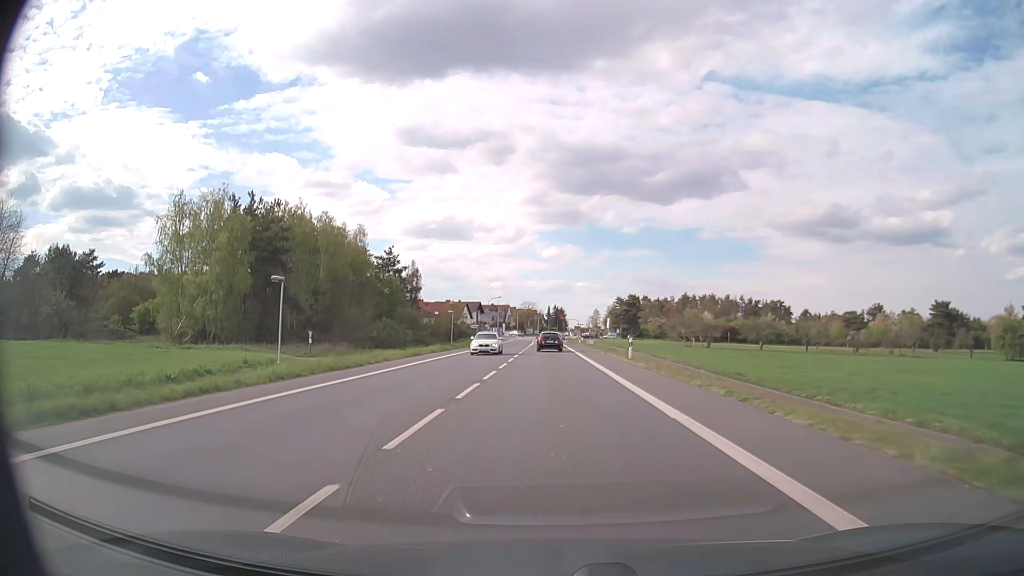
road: primary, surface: asphalt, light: Day
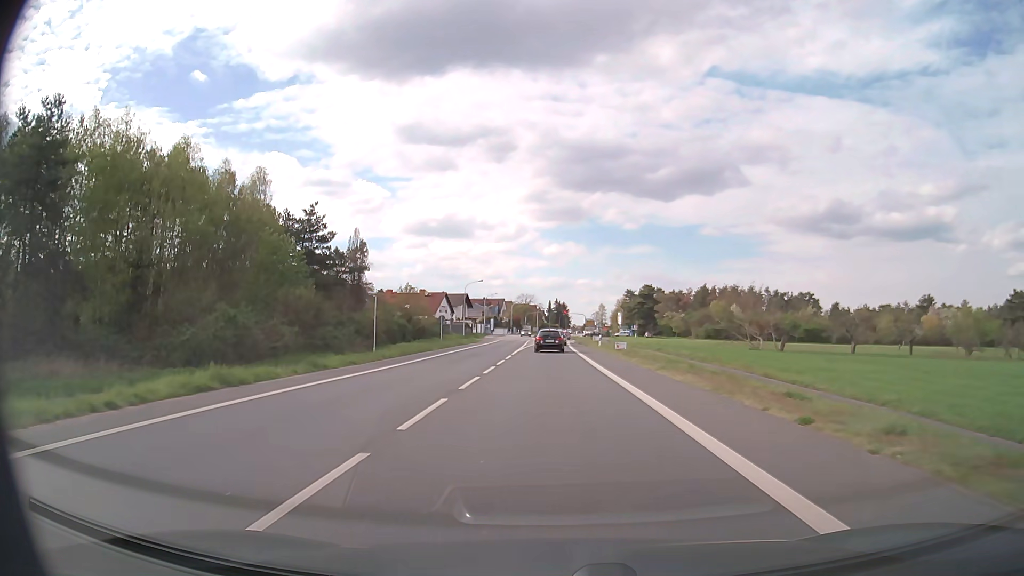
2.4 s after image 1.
(-0.2, +34.5) m; 0°
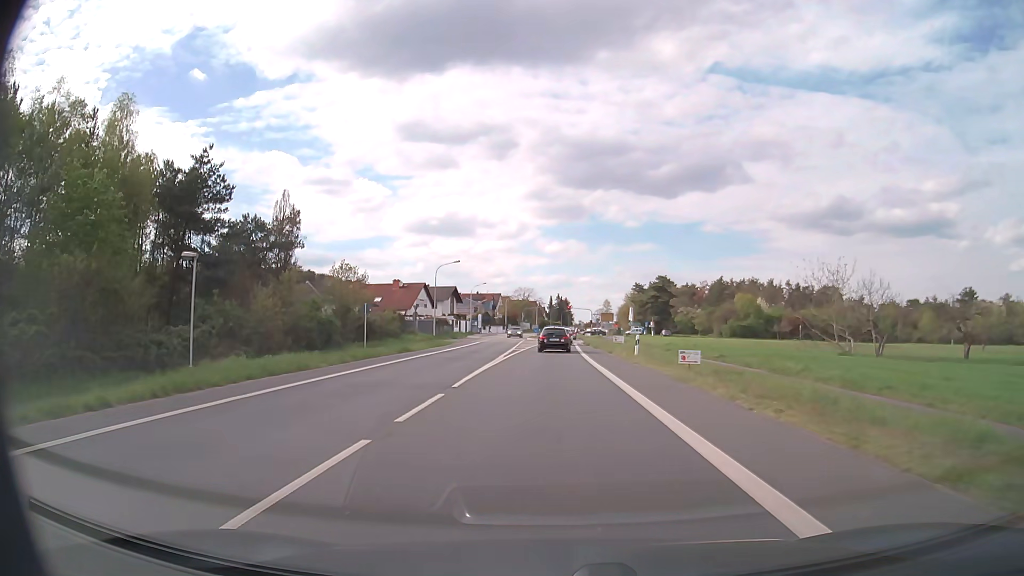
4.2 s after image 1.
(0.0, +23.0) m; 0°
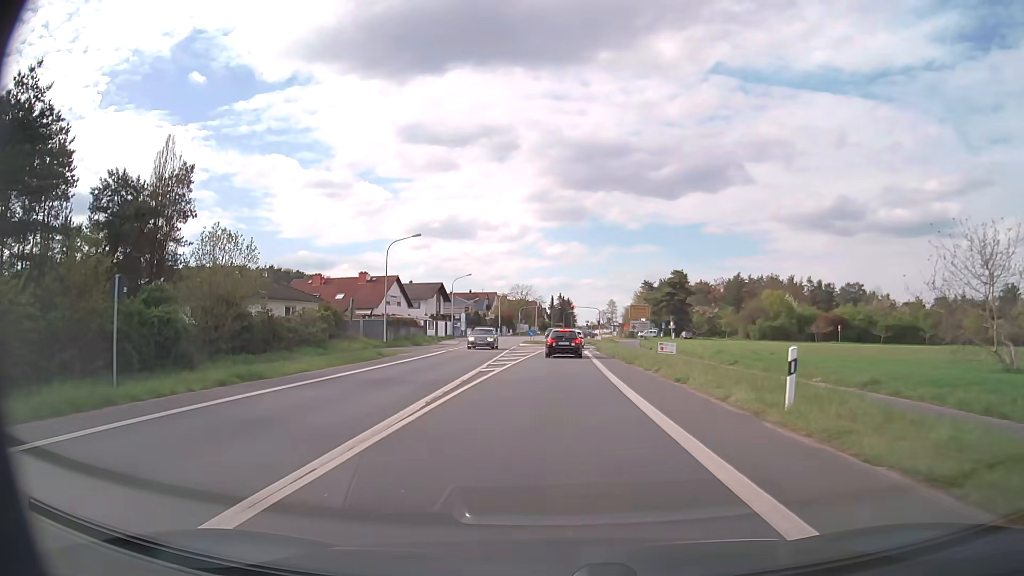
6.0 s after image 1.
(0.0, +20.1) m; 0°
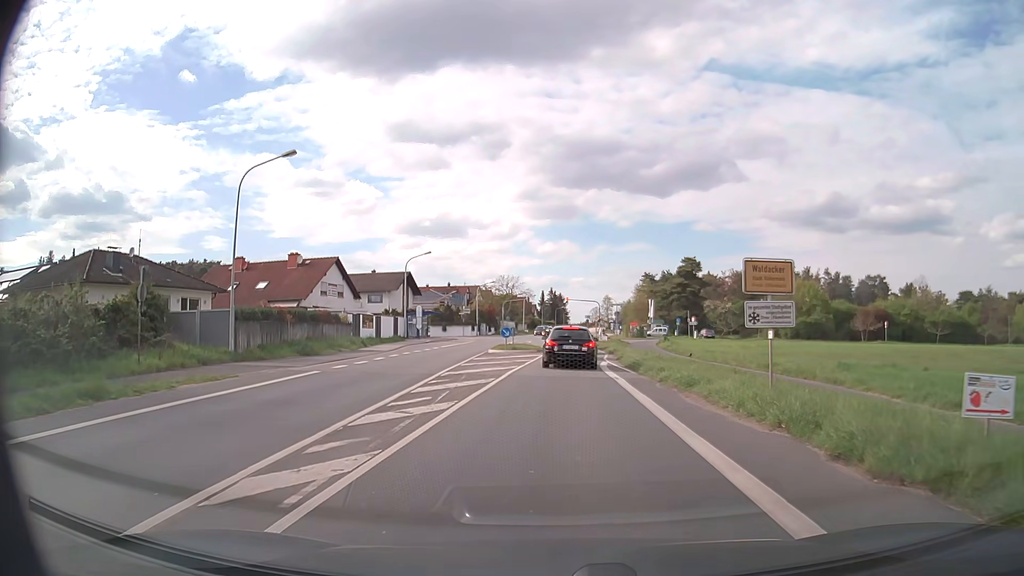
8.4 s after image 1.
(+0.1, +22.0) m; +1°
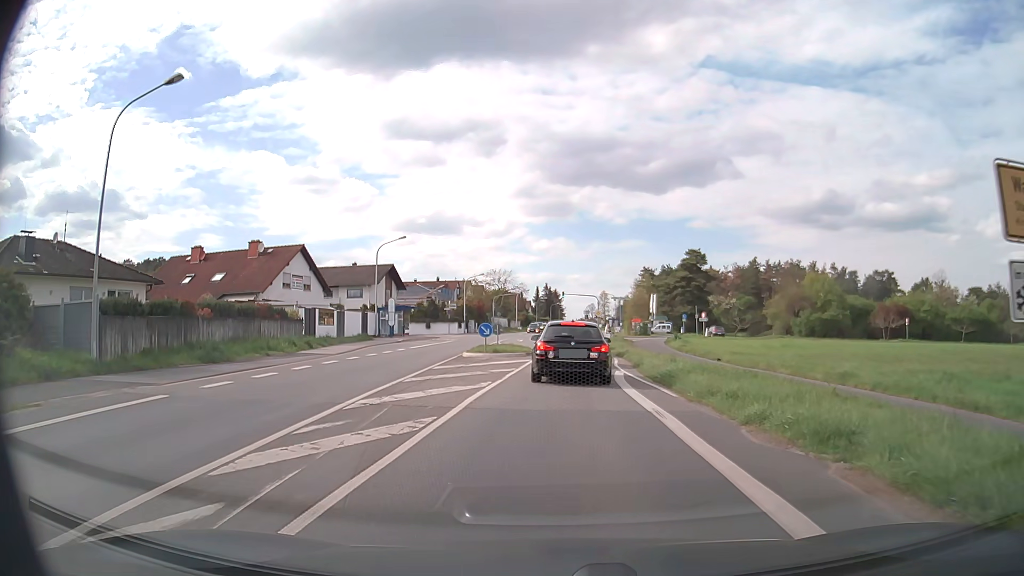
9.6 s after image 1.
(0.0, +8.2) m; 0°
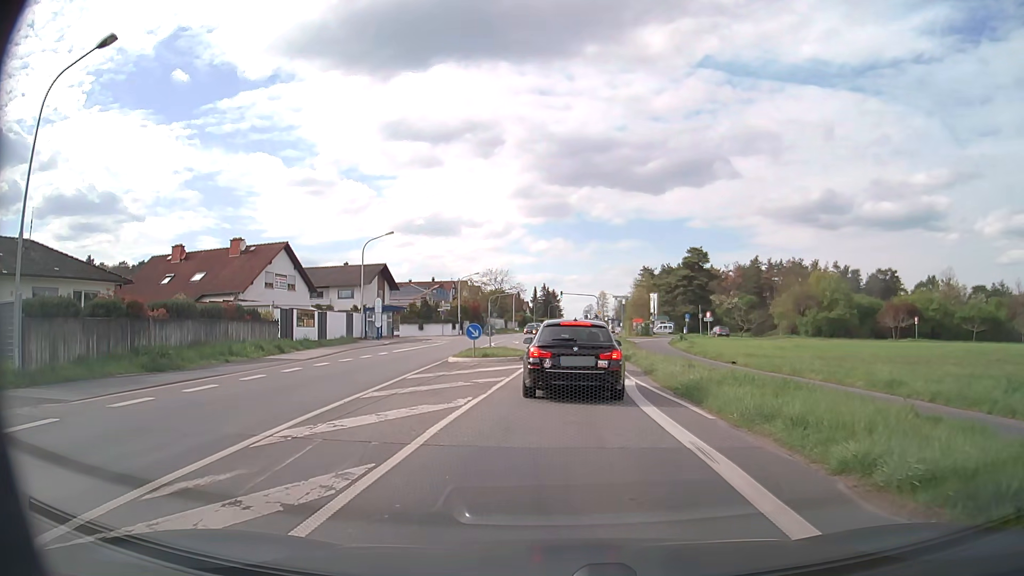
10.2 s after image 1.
(0.0, +3.2) m; +1°
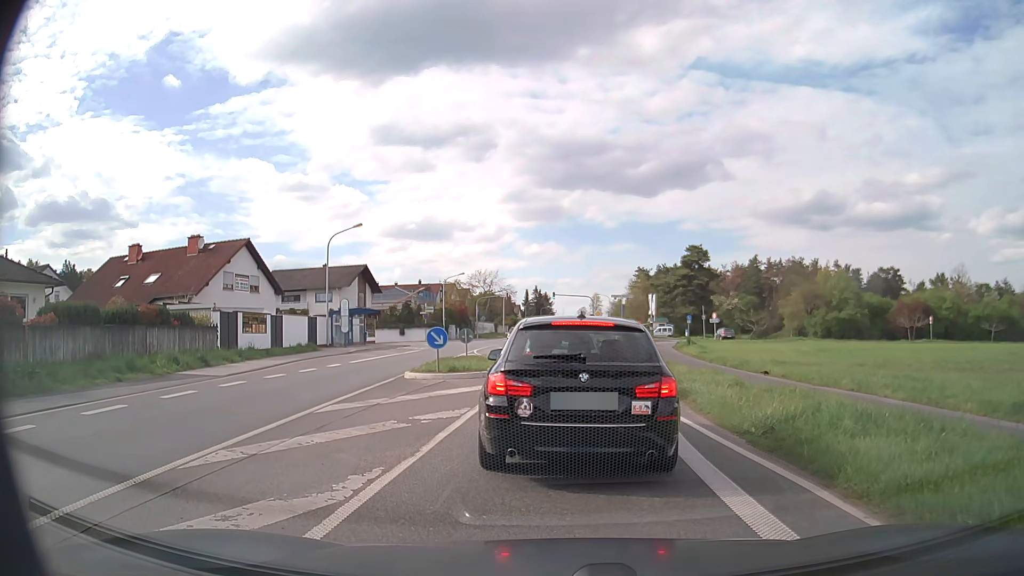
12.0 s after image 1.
(0.0, +5.8) m; +2°
(0, +10) (0, +20) (-1, +30) (-1, +40) (-2, +50) (-2, +60) (-2, +70) (-2, +80) (-2, +90) (-1, +100) m
